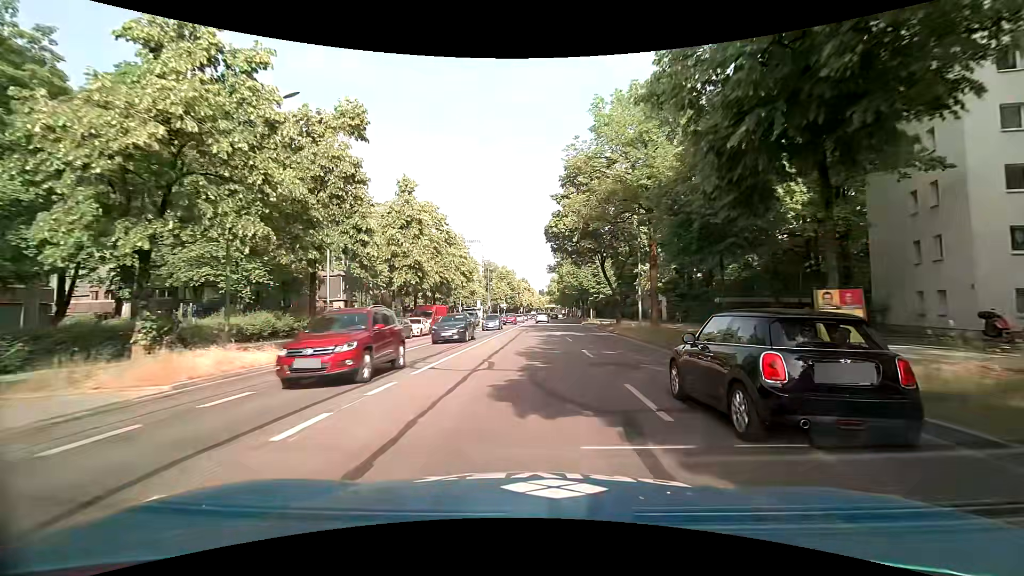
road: tertiary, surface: asphalt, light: Day
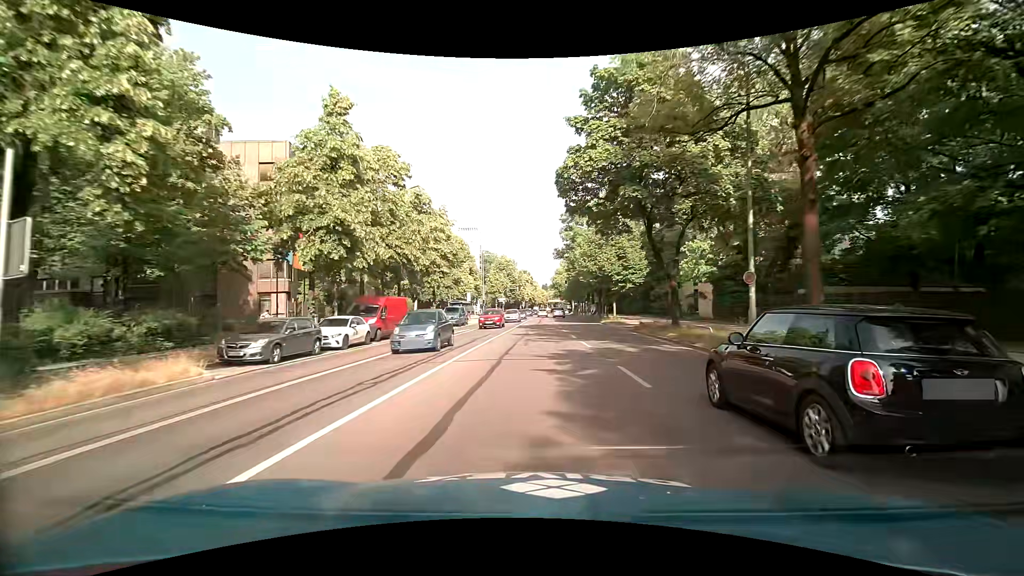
(0.0, +15.7) m; 0°
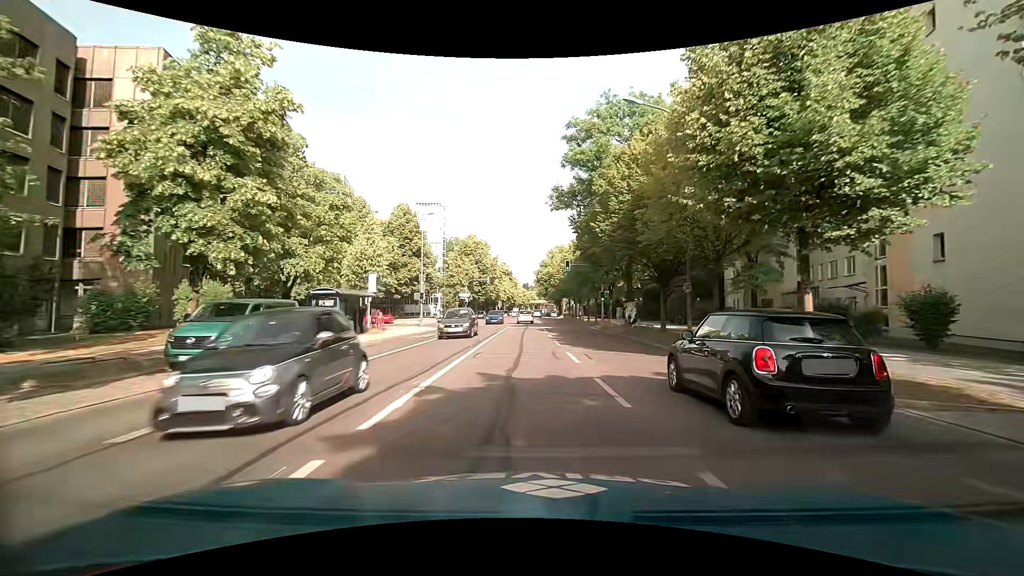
(+0.1, +34.5) m; +3°
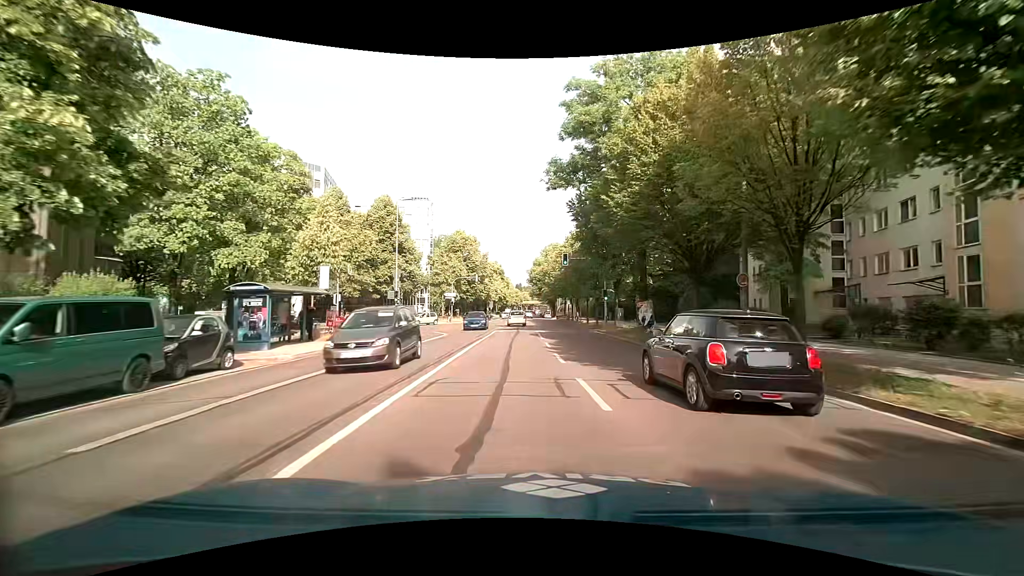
(-0.1, +6.2) m; +1°
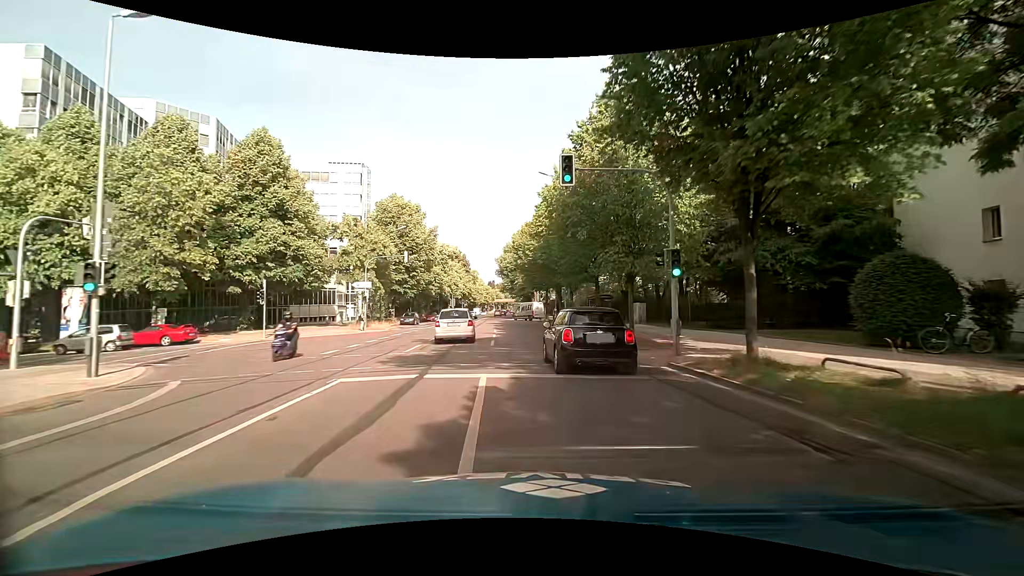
(+0.3, +24.9) m; +2°
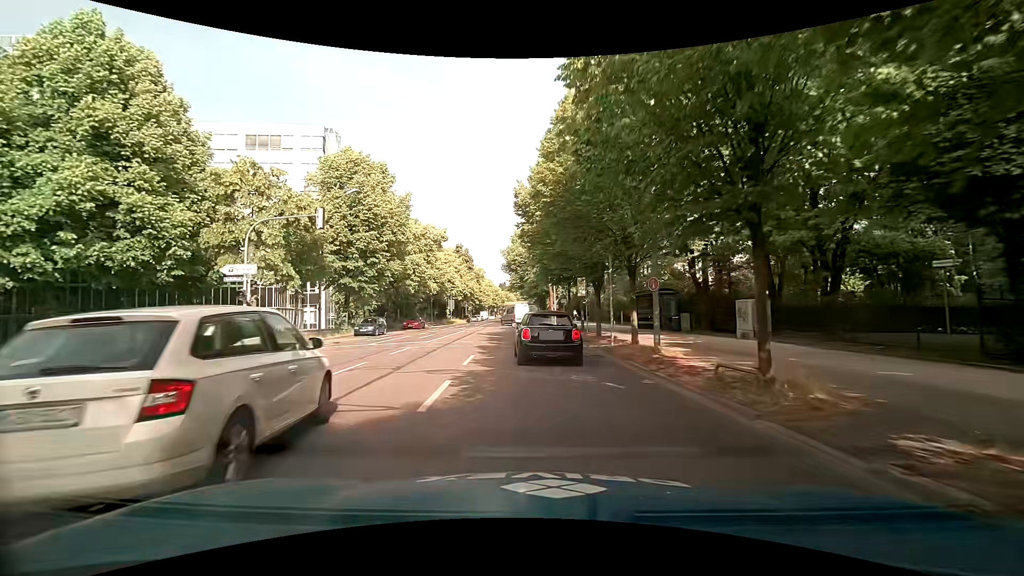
(-0.4, +18.1) m; -3°
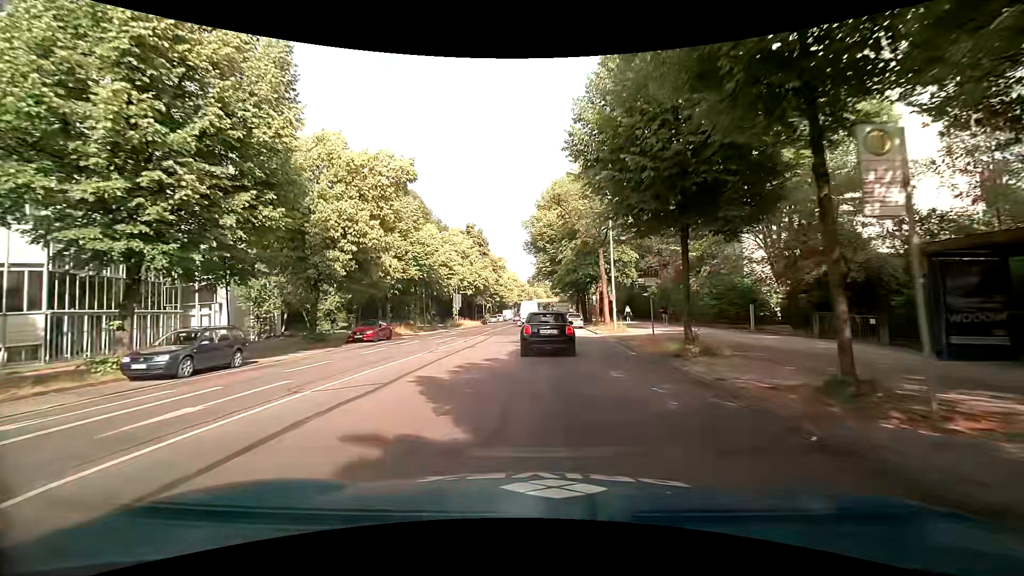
(-0.4, +24.2) m; -2°
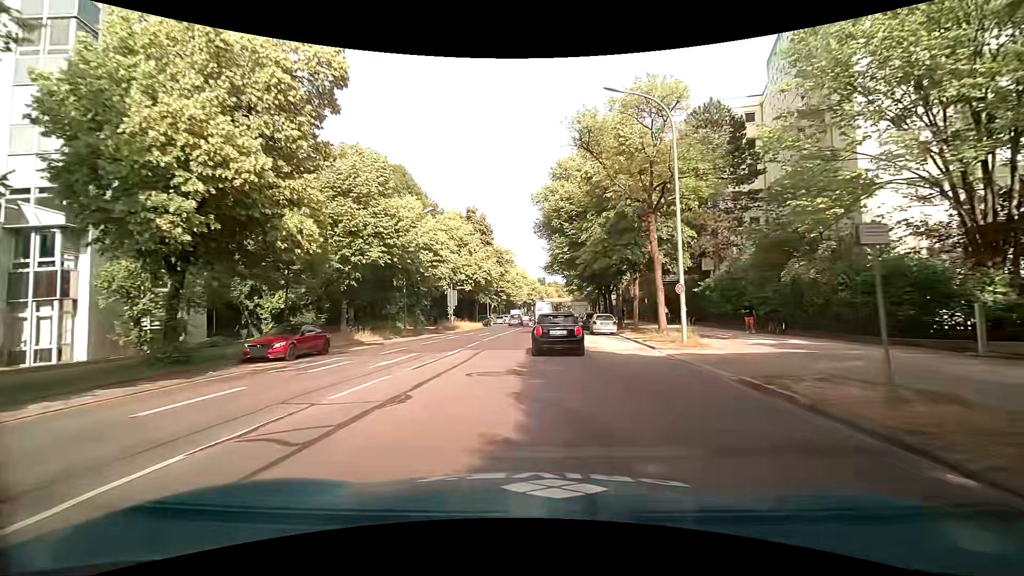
(-0.3, +12.5) m; -4°
(0, +10) (+1, +20) (+1, +30) (+2, +40) (+3, +50) (+4, +60) (+5, +70) (+6, +80) (+7, +90) (+8, +100) m
